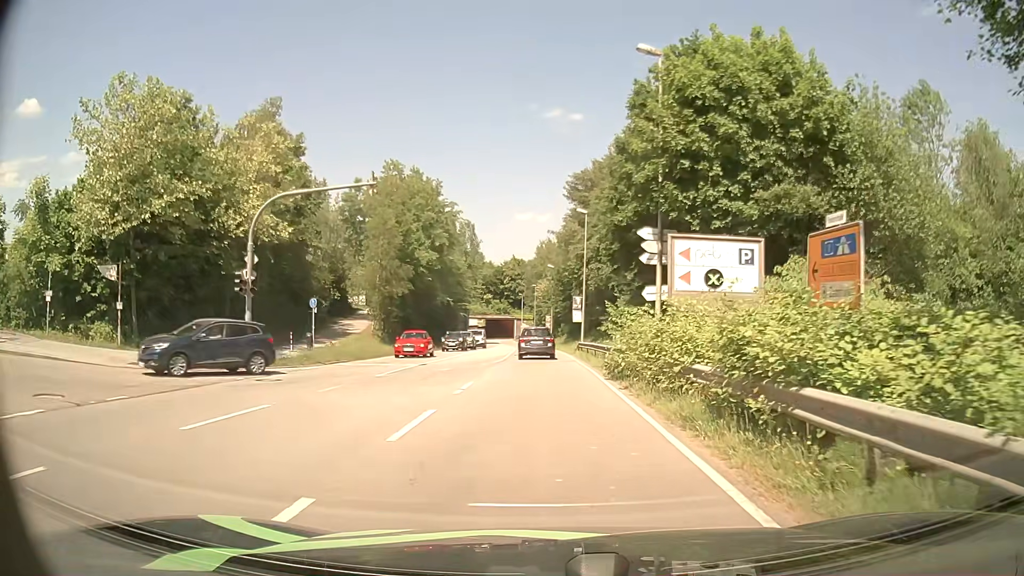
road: secondary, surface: asphalt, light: Day
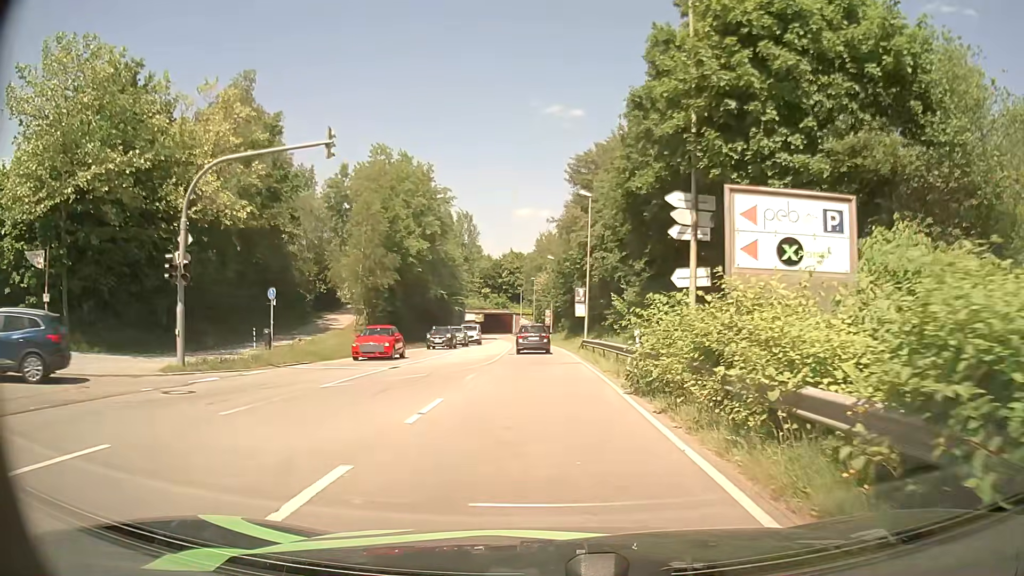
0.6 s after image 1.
(0.0, +4.9) m; 0°
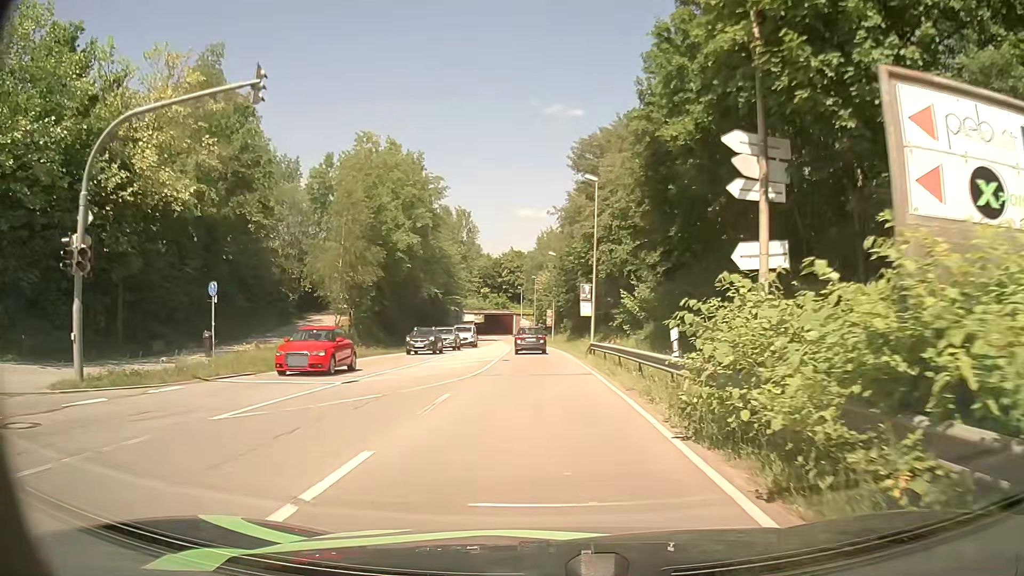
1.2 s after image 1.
(0.0, +5.2) m; 0°
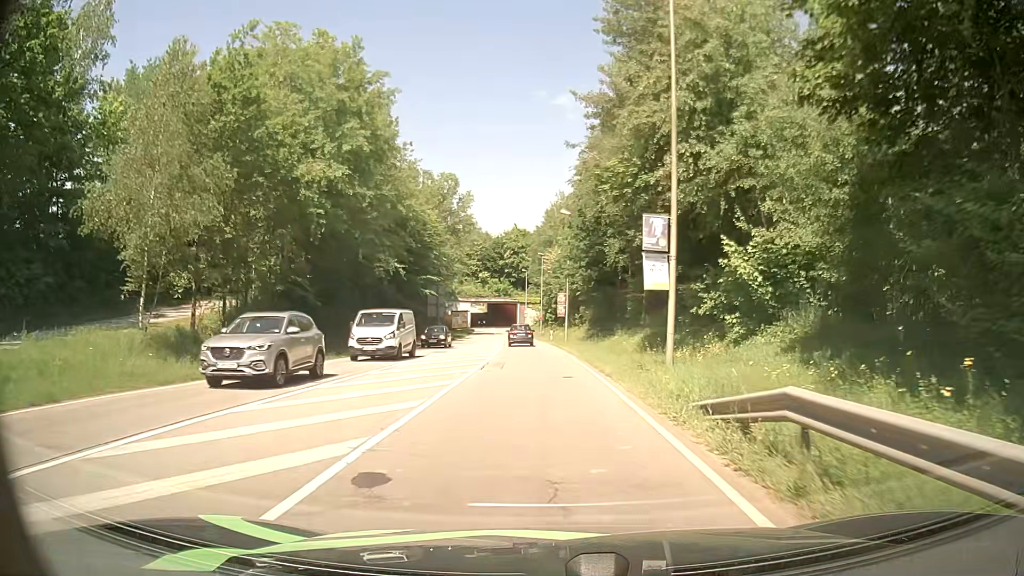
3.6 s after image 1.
(-0.3, +23.4) m; -1°
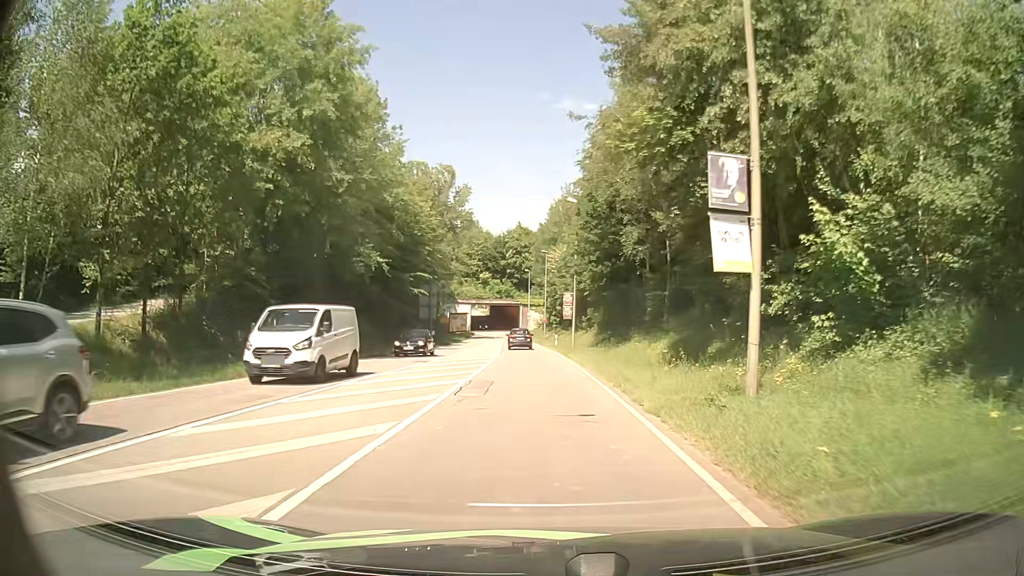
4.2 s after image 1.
(0.0, +6.6) m; 0°
